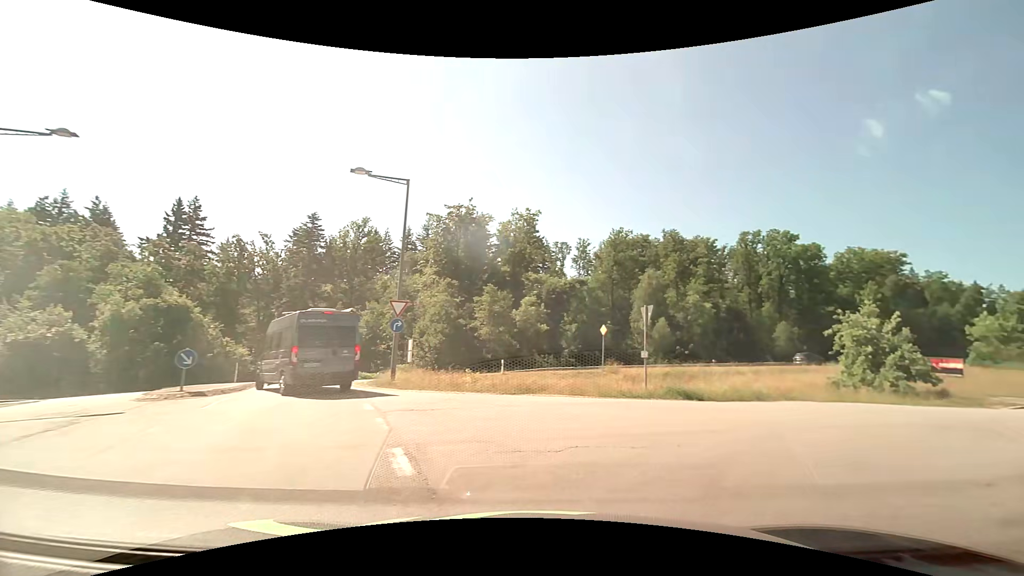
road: residential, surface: asphalt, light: Day
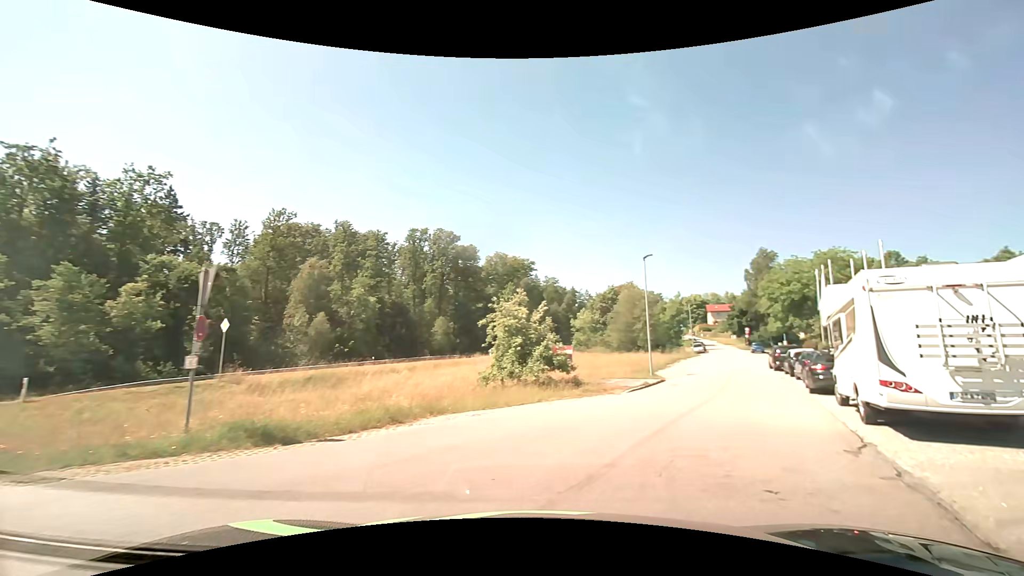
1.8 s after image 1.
(+2.2, +6.8) m; +37°
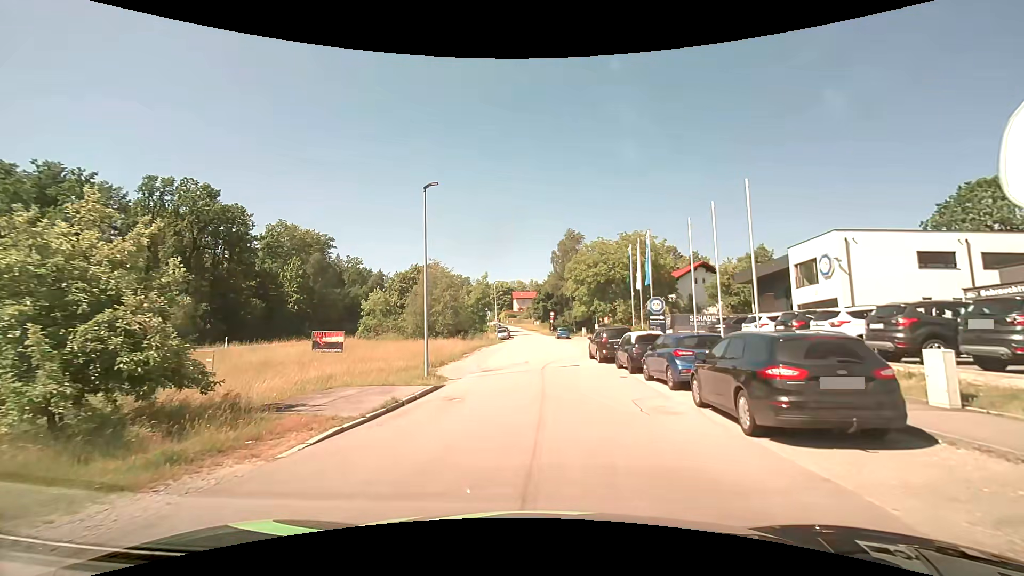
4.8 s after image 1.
(+3.6, +12.9) m; +21°
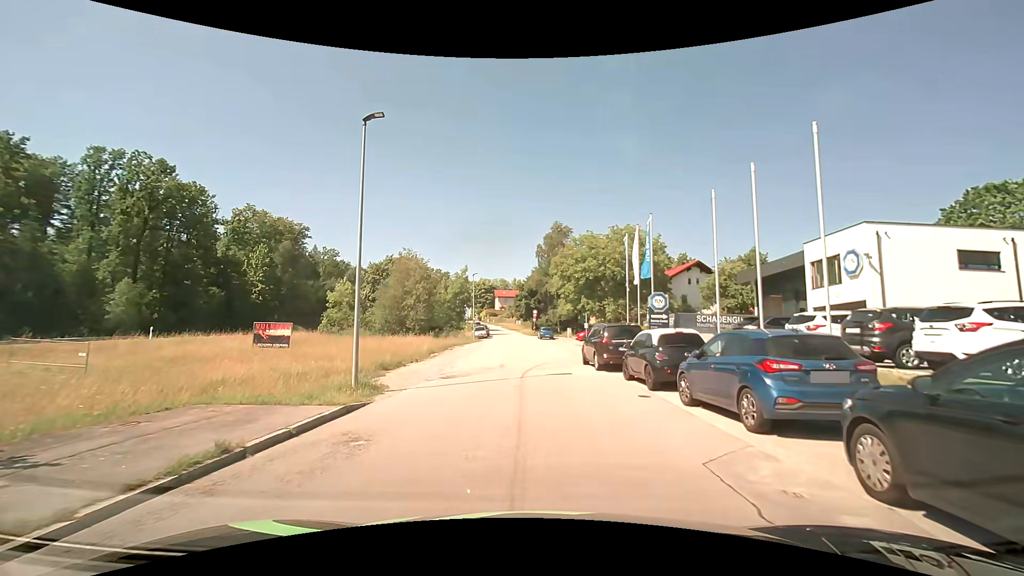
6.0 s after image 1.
(+0.1, +5.9) m; +1°
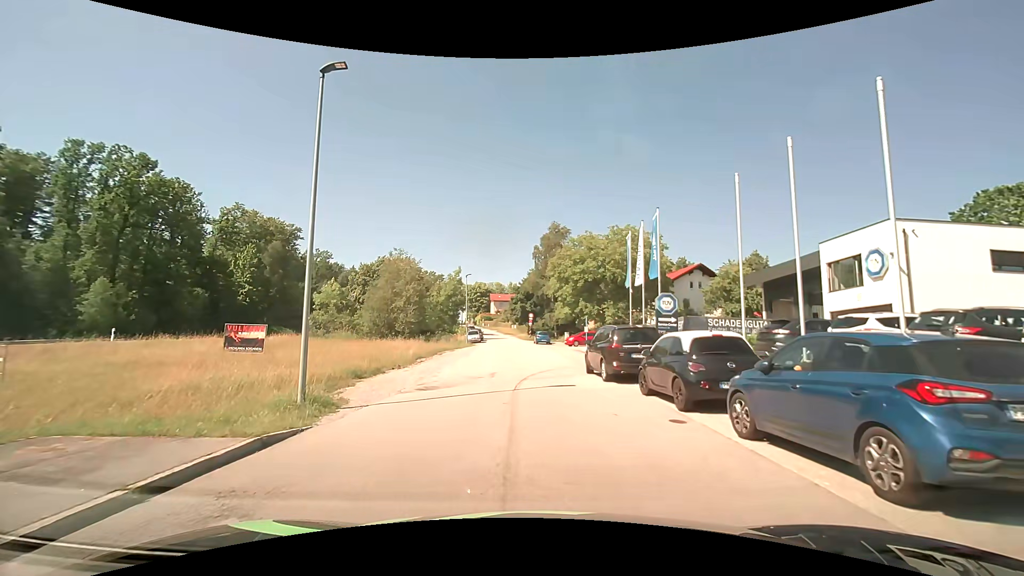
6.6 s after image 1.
(+0.1, +2.8) m; +1°
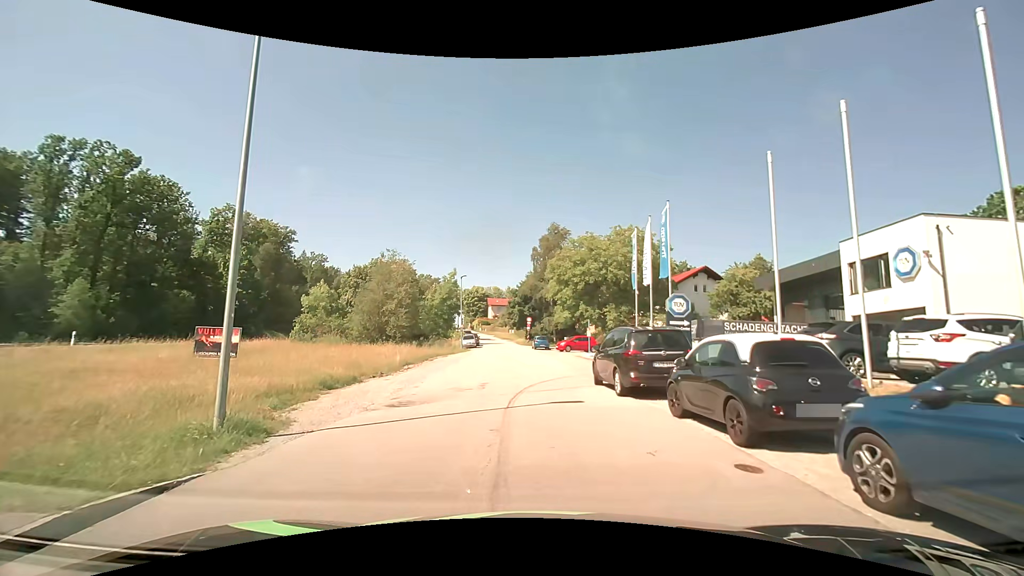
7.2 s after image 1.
(0.0, +2.7) m; 0°
